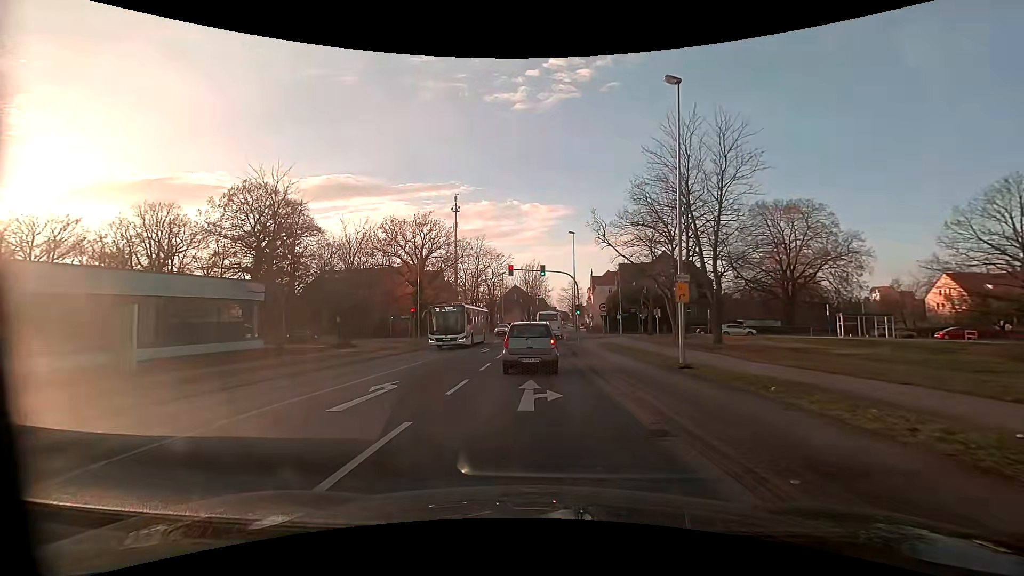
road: residential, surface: asphalt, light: Day
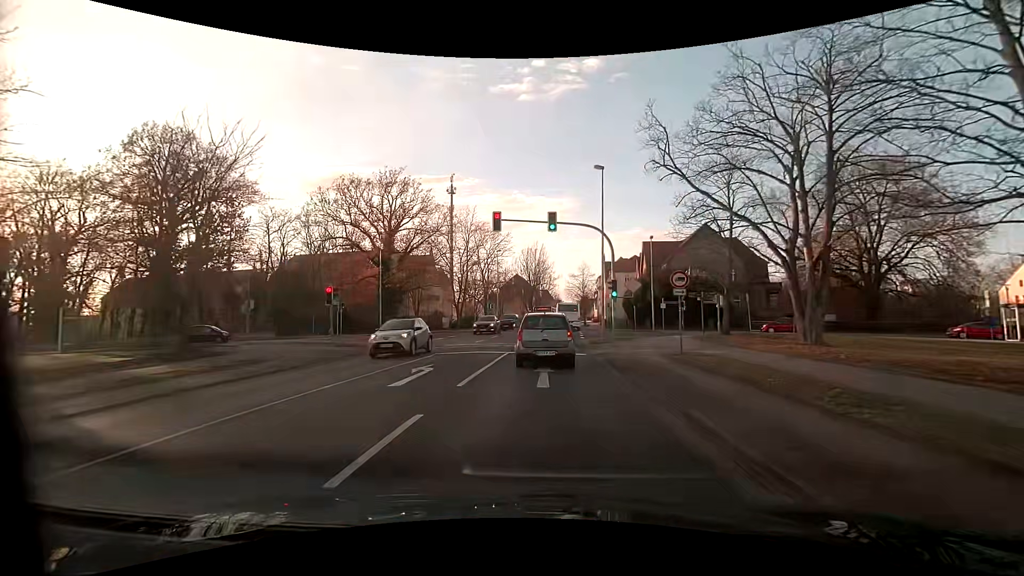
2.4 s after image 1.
(0.0, +18.0) m; 0°
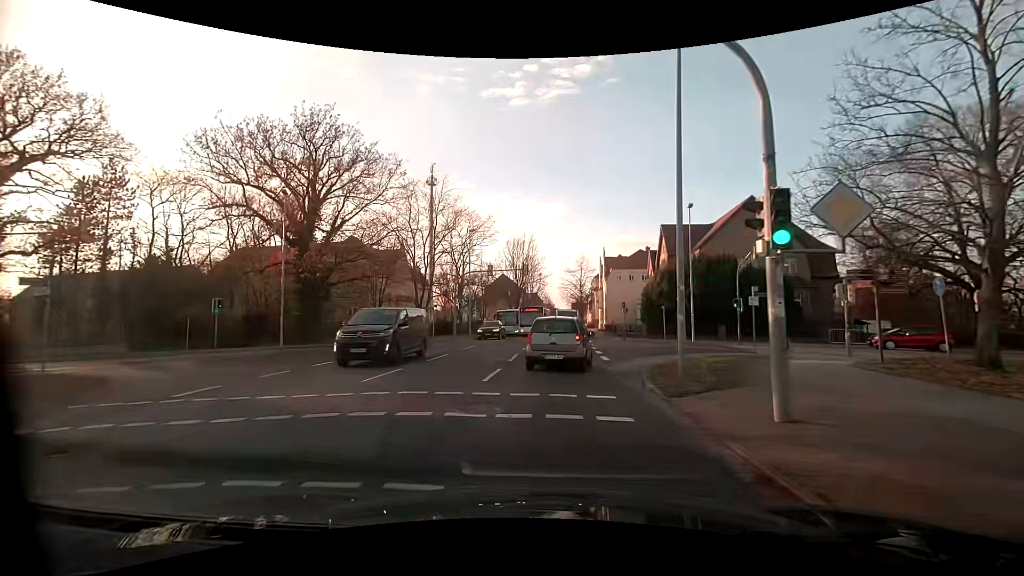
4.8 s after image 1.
(+0.2, +17.4) m; +1°
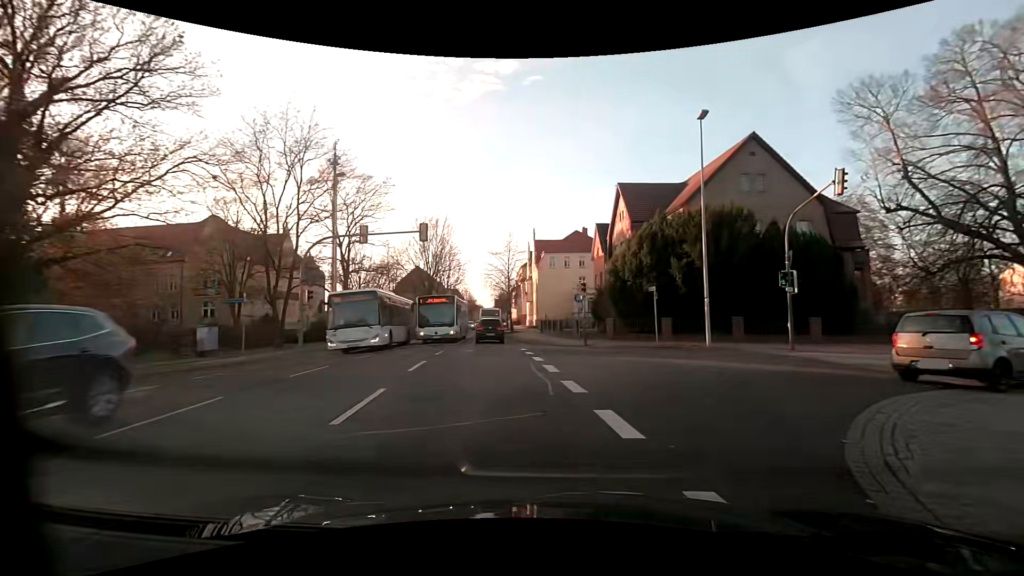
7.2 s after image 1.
(+0.7, +16.7) m; +9°
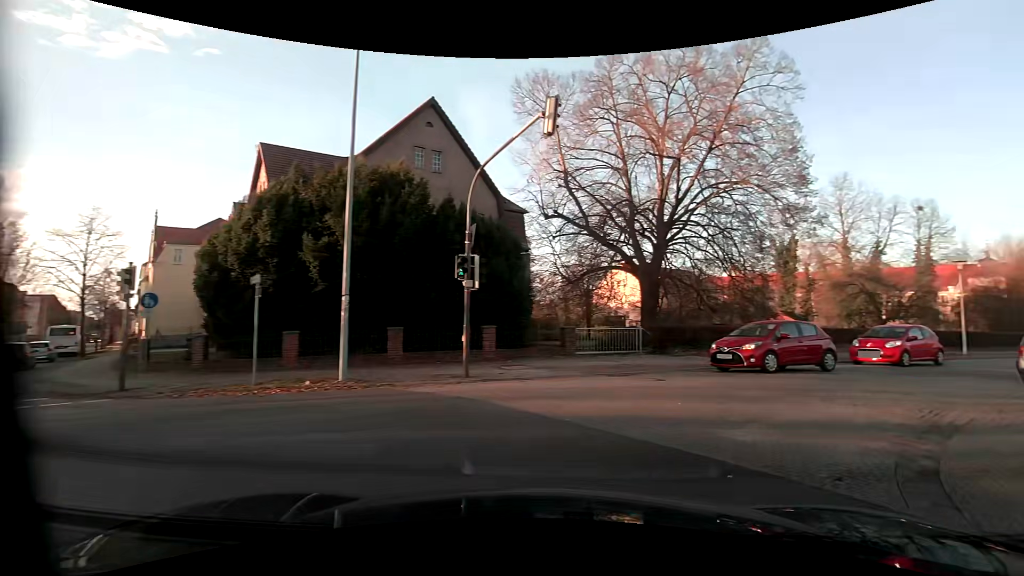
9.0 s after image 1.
(+2.9, +9.5) m; +36°
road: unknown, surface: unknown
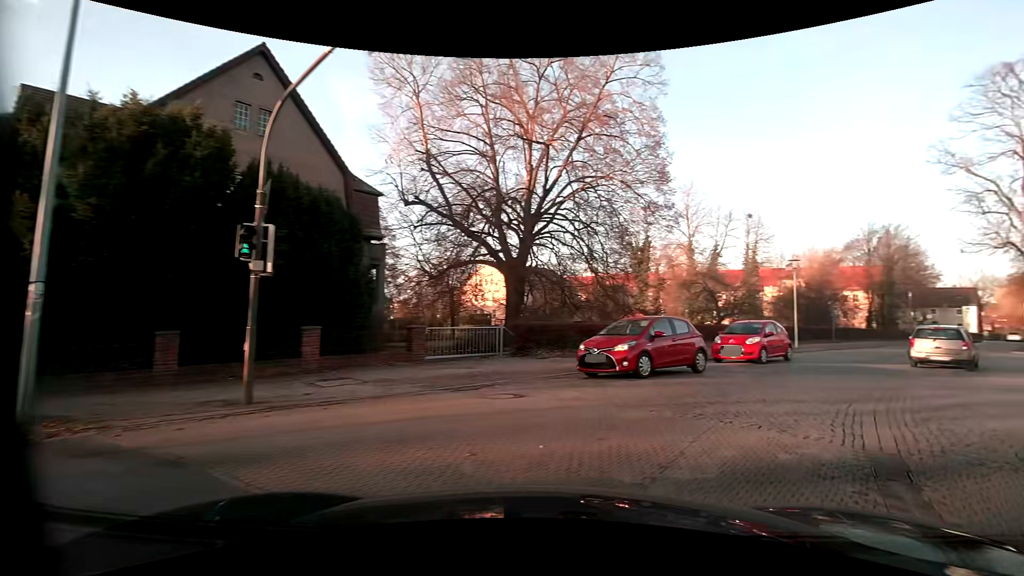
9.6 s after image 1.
(+0.5, +3.4) m; +15°
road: residential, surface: sett
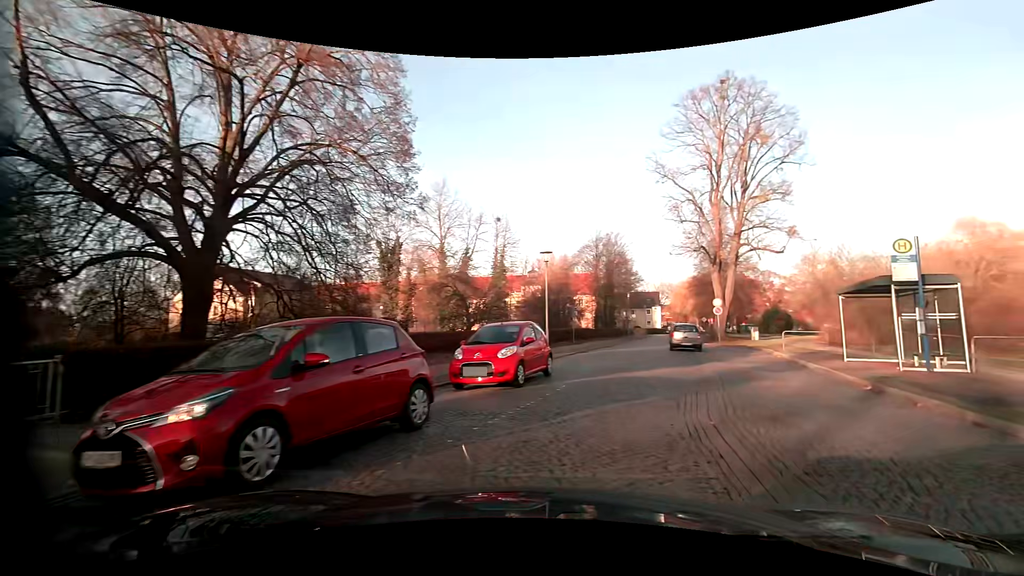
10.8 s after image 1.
(+1.9, +7.3) m; +27°
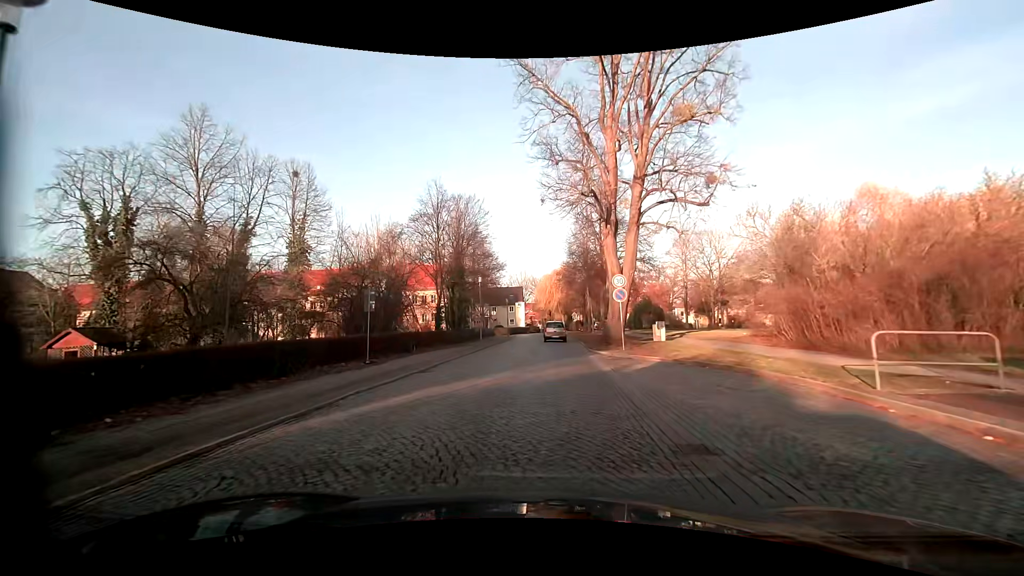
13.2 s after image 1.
(+3.5, +18.3) m; +14°
(0, +10) (+1, +20) (+1, +30) (+2, +40) (+2, +50) (+2, +60) (+2, +70) (+3, +80) (+6, +90) (+10, +99) m
